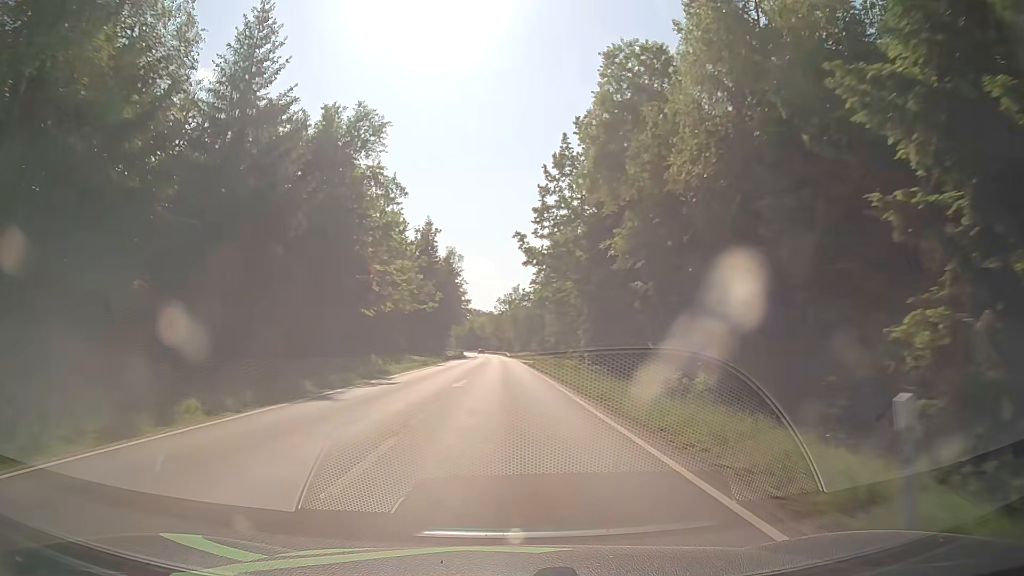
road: secondary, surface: asphalt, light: Day
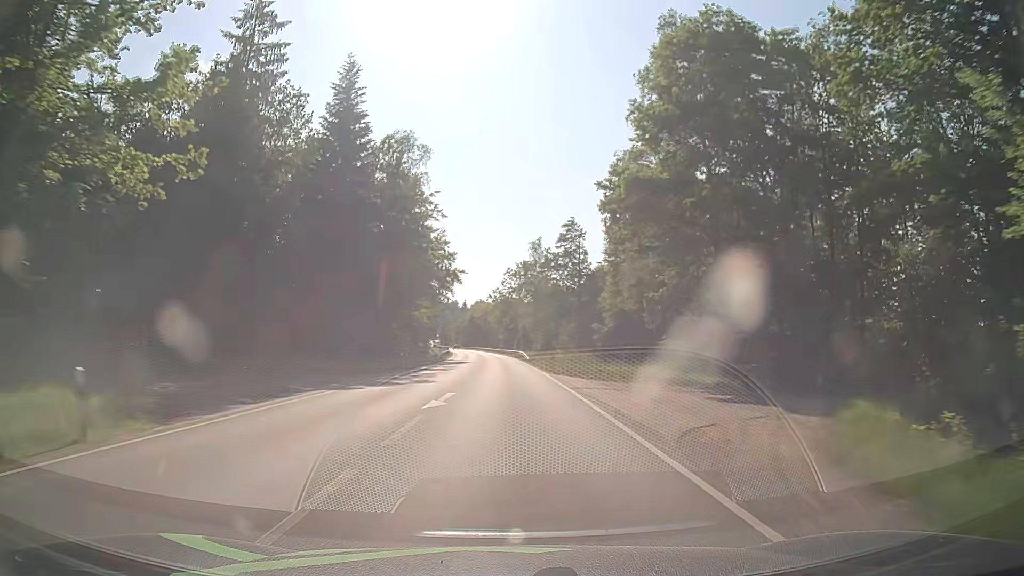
(-0.2, +63.4) m; -1°
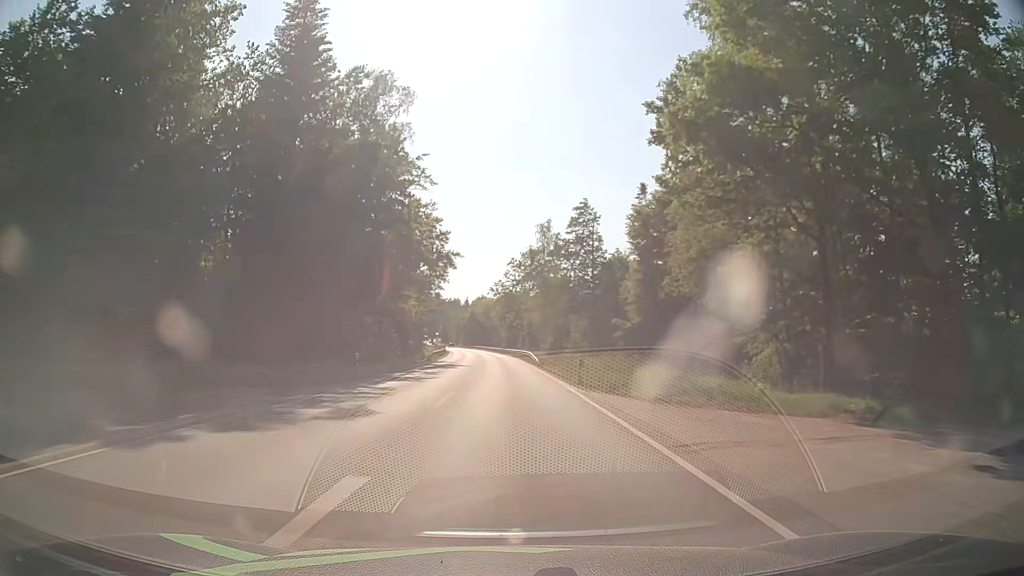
(+0.1, +12.8) m; 0°
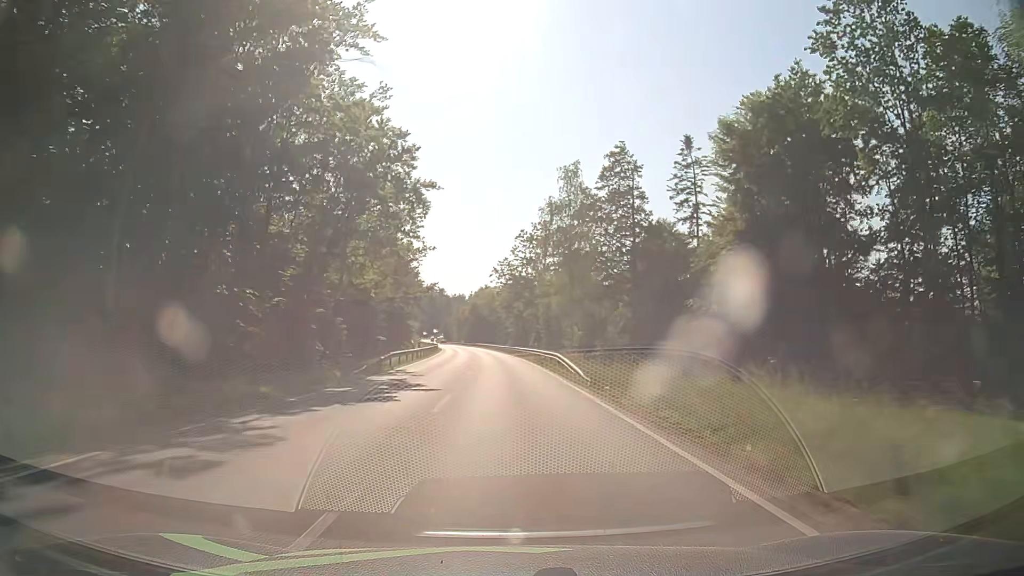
(-0.1, +25.7) m; -1°
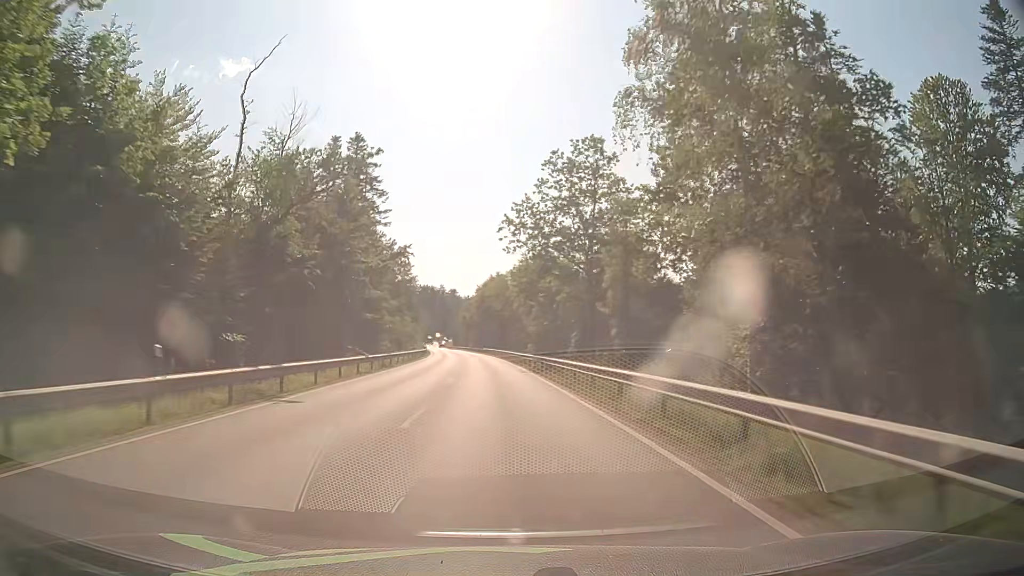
(-0.1, +38.3) m; -1°
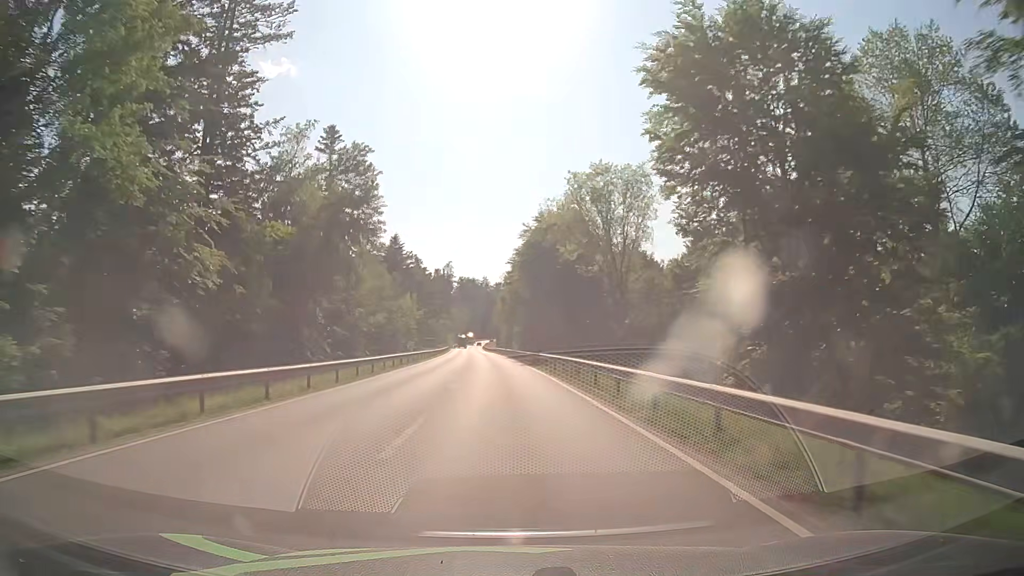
(-2.3, +62.7) m; -4°
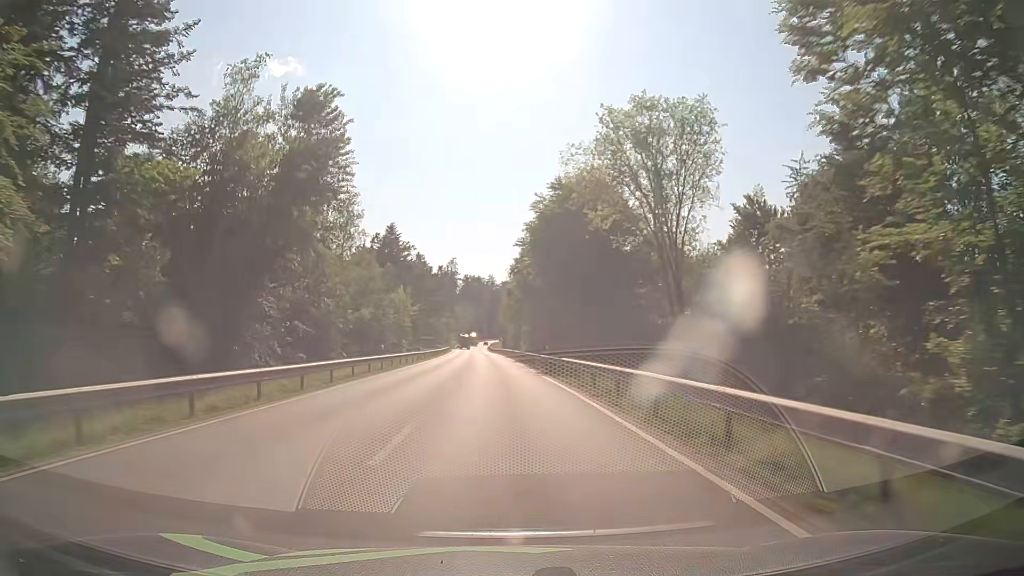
(0.0, +12.5) m; 0°
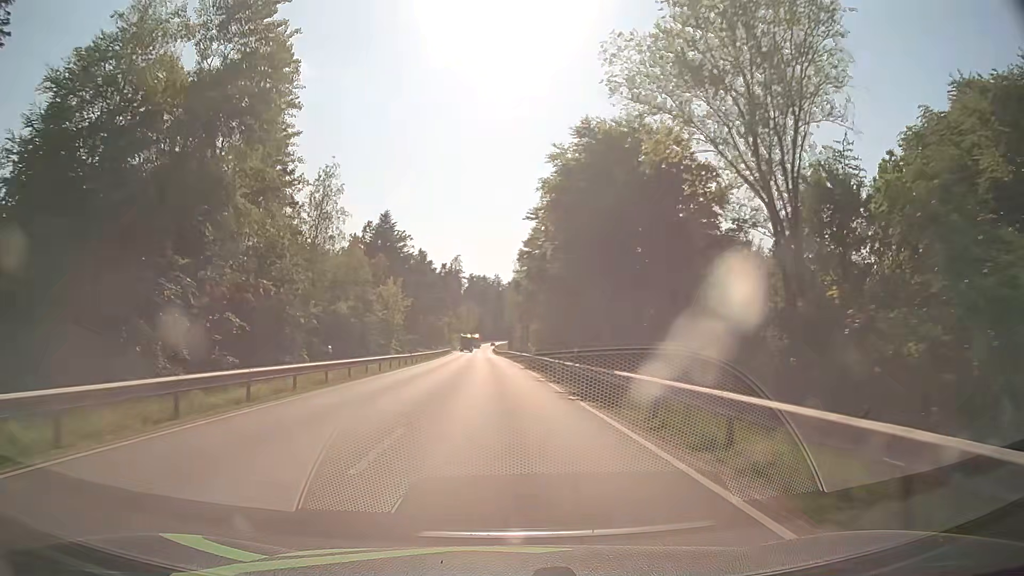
(-0.1, +12.5) m; -1°
(0, +10) (0, +20) (0, +30) (-1, +40) (-1, +50) (-1, +60) (-1, +70) (-2, +80) (-2, +90) (-2, +100) m
